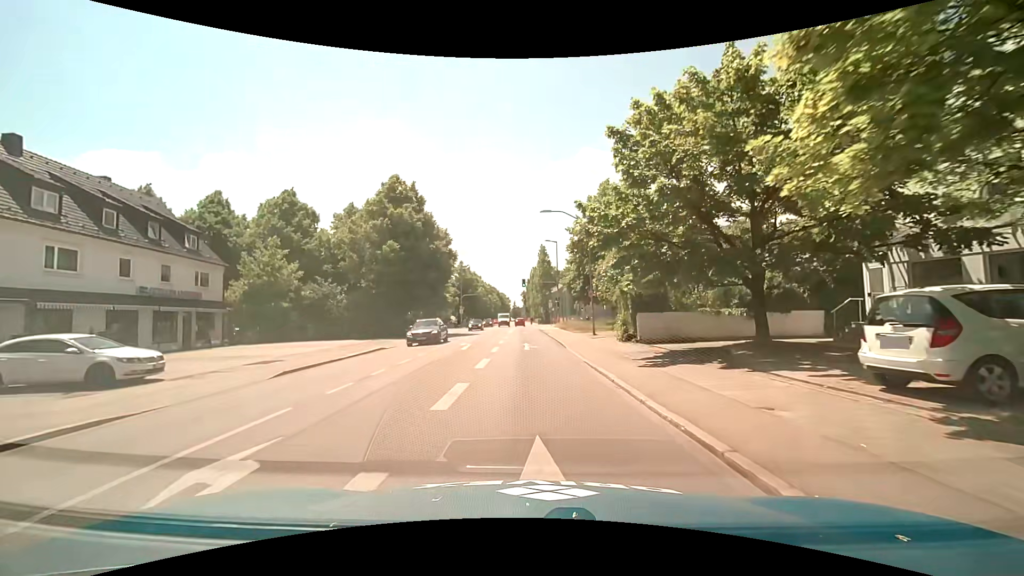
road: secondary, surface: asphalt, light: Day
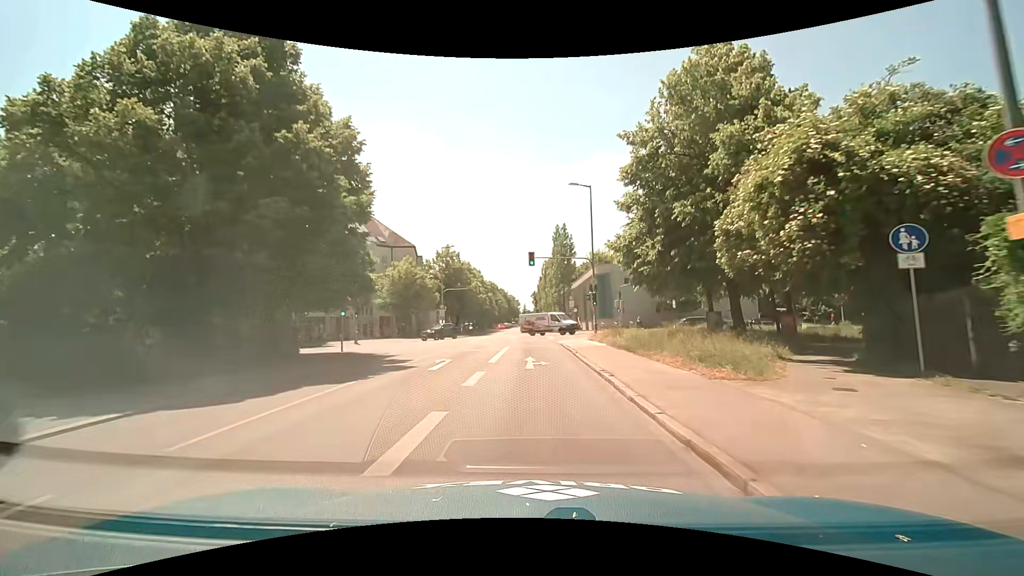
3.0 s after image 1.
(0.0, +26.9) m; -1°
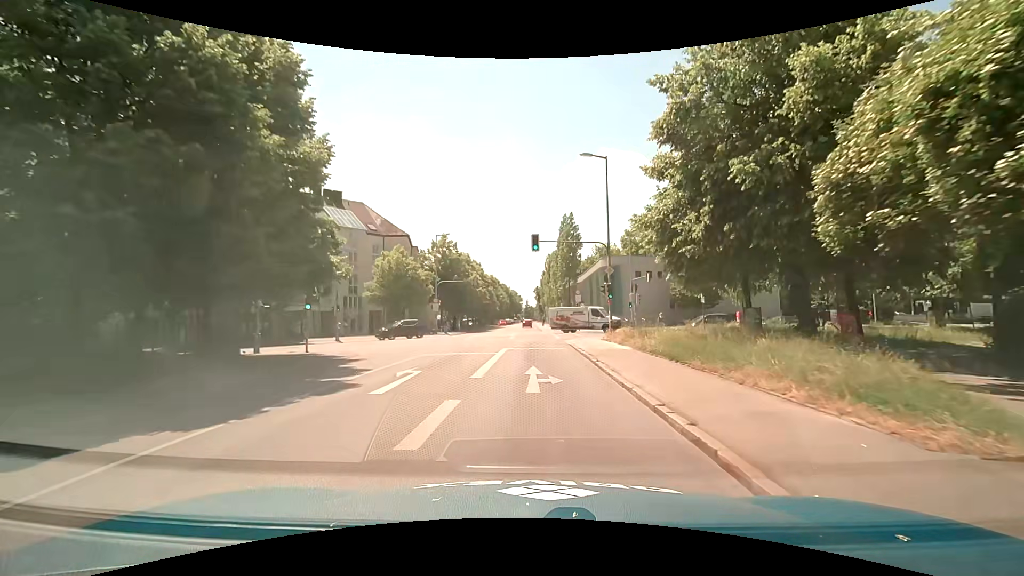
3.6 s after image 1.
(0.0, +5.4) m; 0°
(0, +10) (0, +20) (0, +30) (0, +40) (0, +50) (0, +60) (0, +70) (0, +80) (0, +90) (0, +100) m
